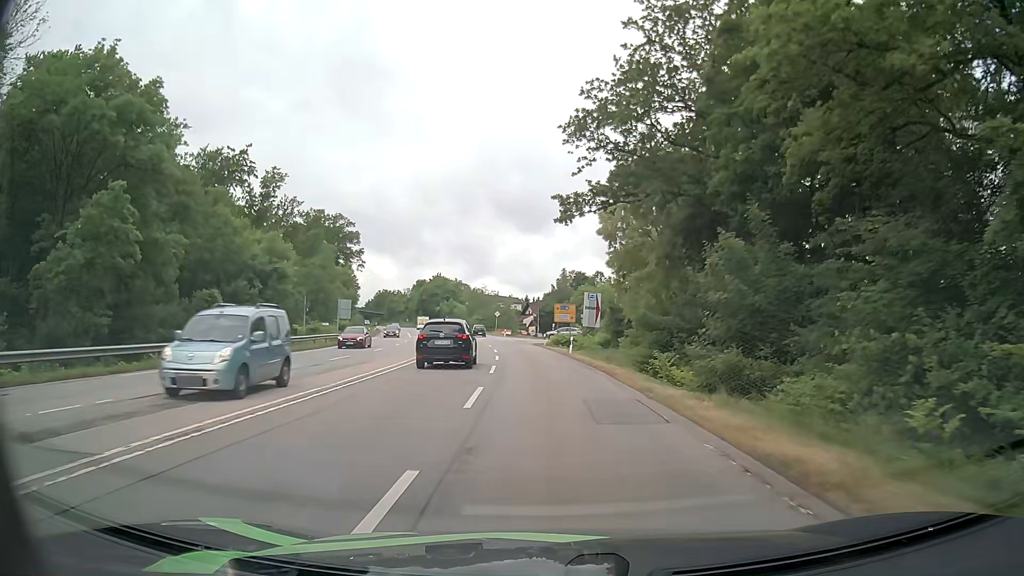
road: secondary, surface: asphalt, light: Day
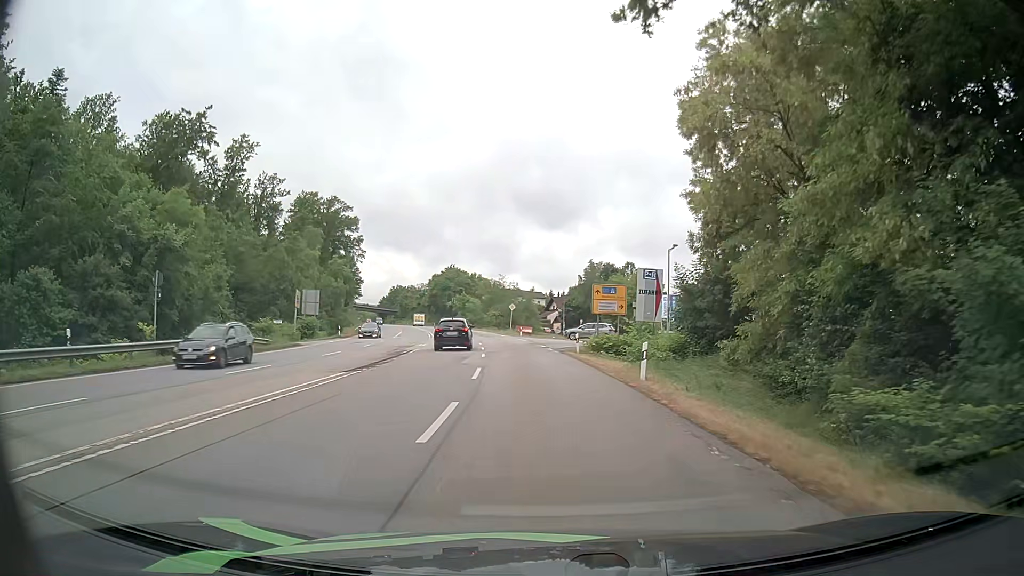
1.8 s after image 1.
(-0.4, +21.7) m; -2°
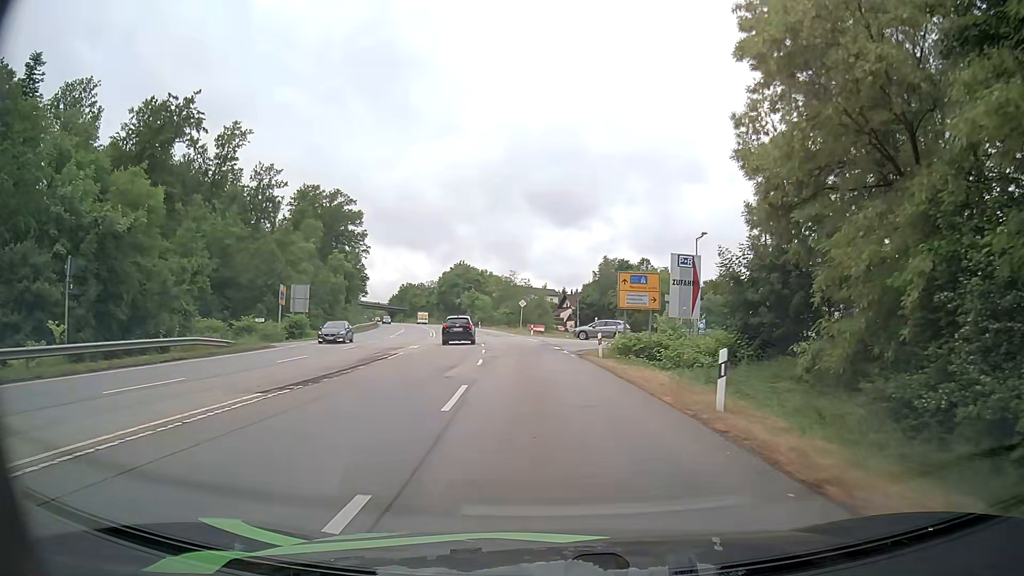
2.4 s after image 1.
(-0.1, +6.6) m; -1°
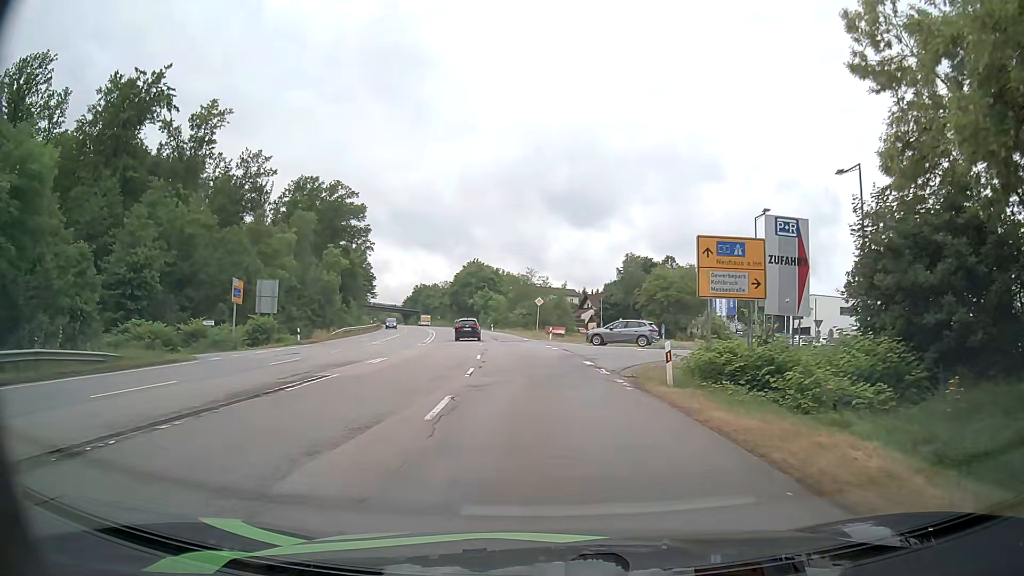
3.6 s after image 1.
(-0.2, +11.7) m; -1°
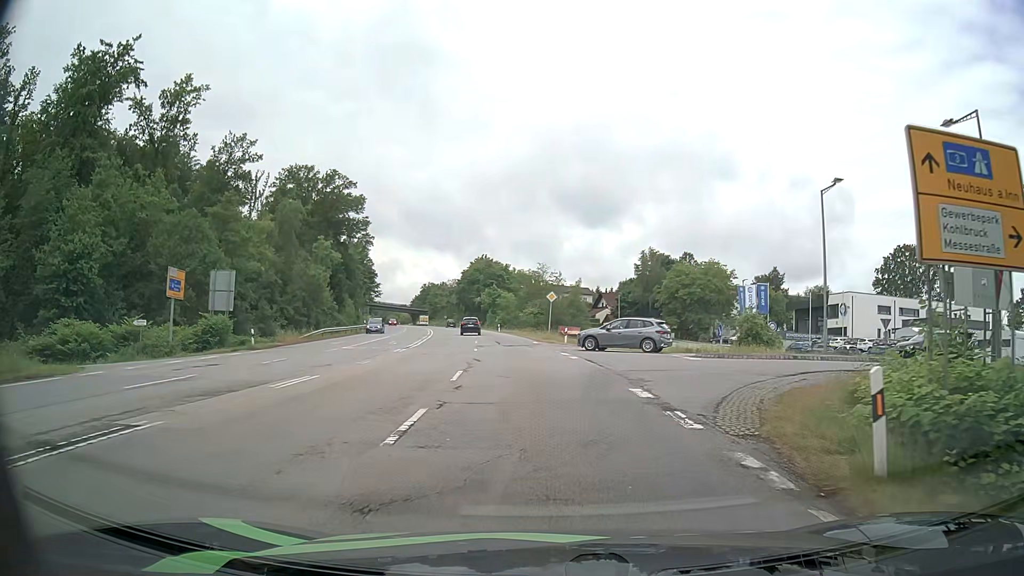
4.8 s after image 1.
(-0.2, +9.5) m; -2°
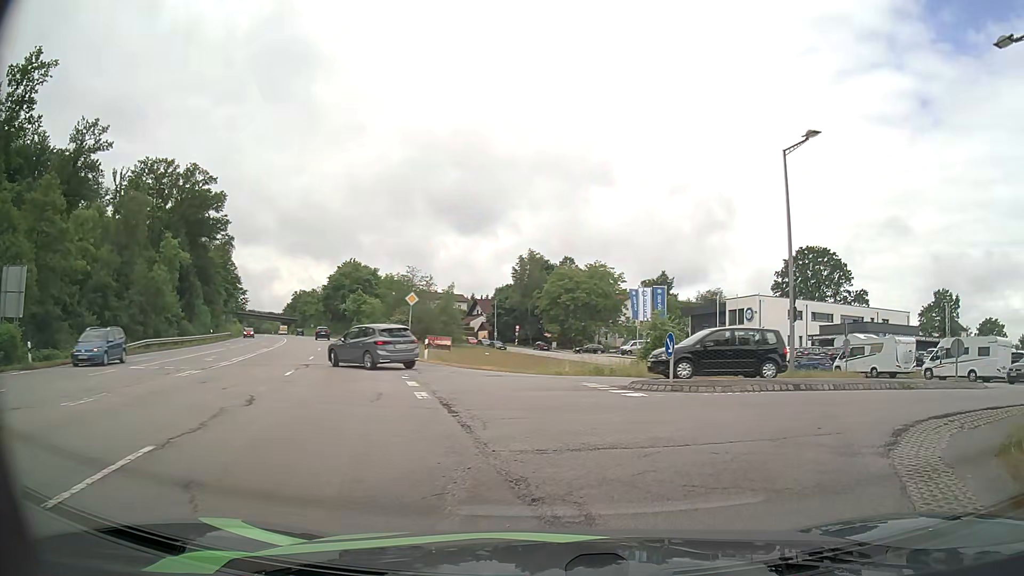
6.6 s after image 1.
(+0.6, +10.5) m; +10°
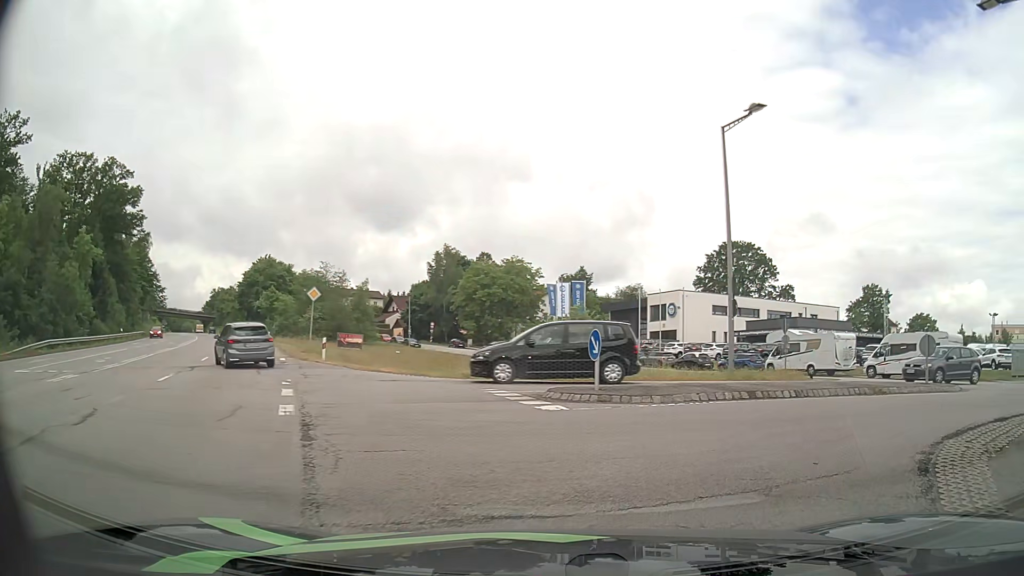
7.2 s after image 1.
(+0.1, +2.9) m; +6°
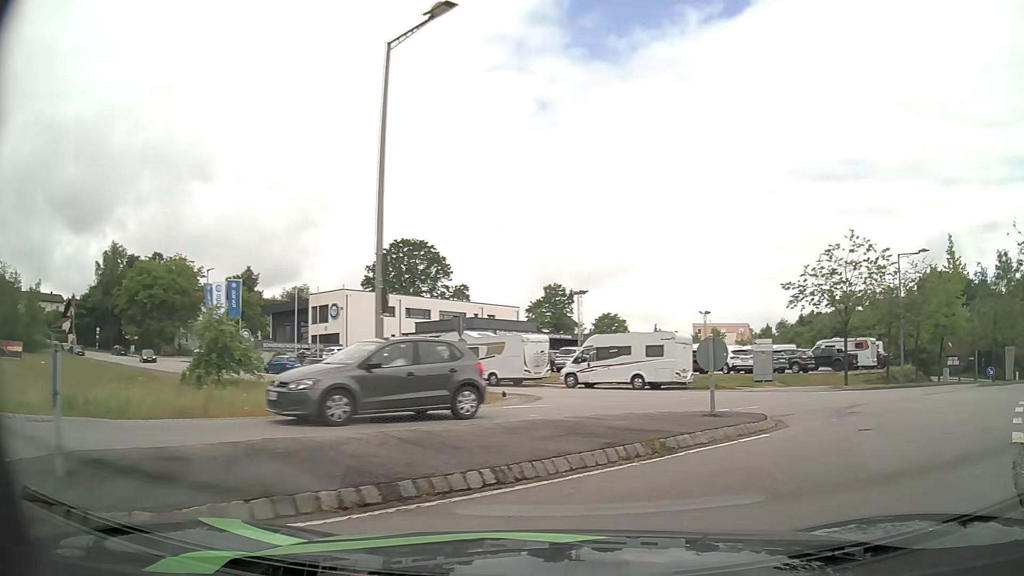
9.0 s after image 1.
(+1.8, +7.4) m; +27°
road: residential
(+4, +9) (+11, +16) (+18, +23) (+25, +30) (+33, +36) (+41, +43) (+48, +49) (+56, +55) (+64, +61) (+72, +67) m
